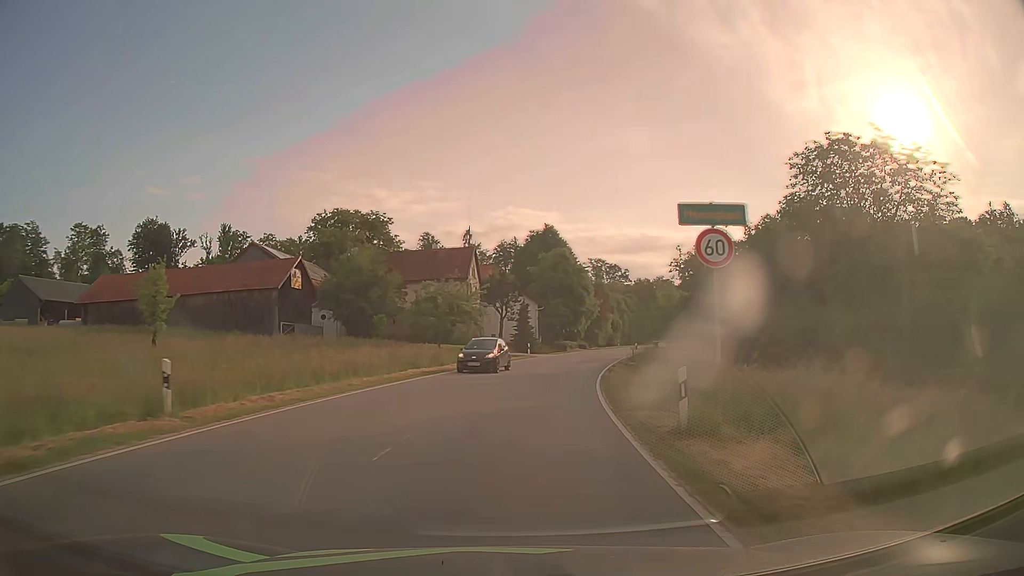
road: tertiary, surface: asphalt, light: Day
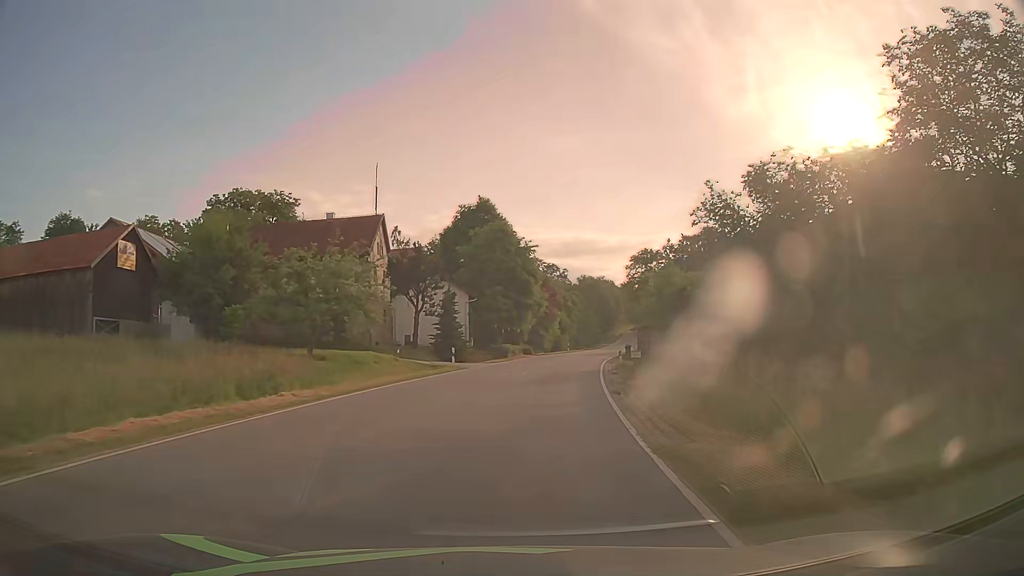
(+0.9, +17.9) m; +6°
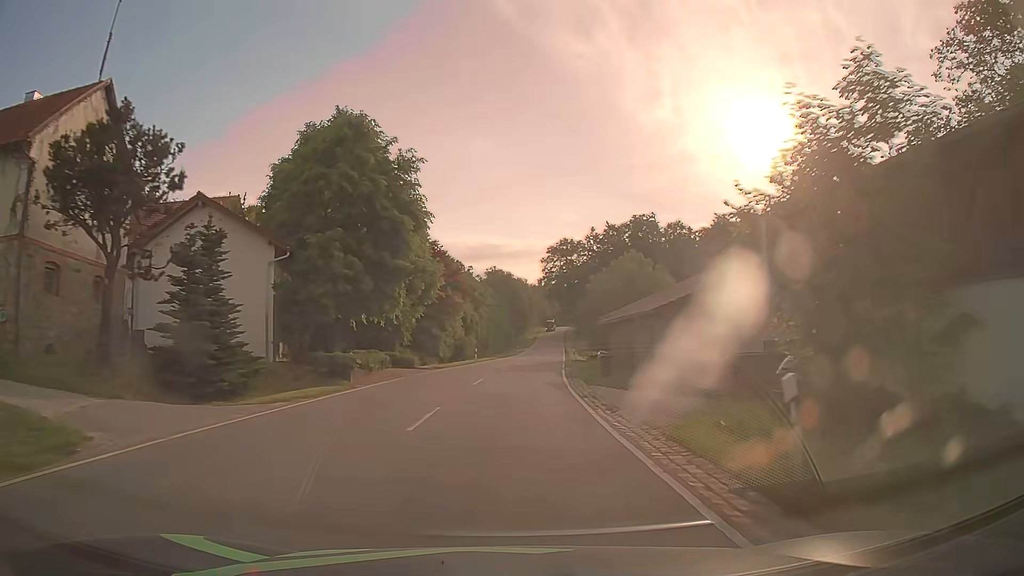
(+1.9, +27.0) m; +8°
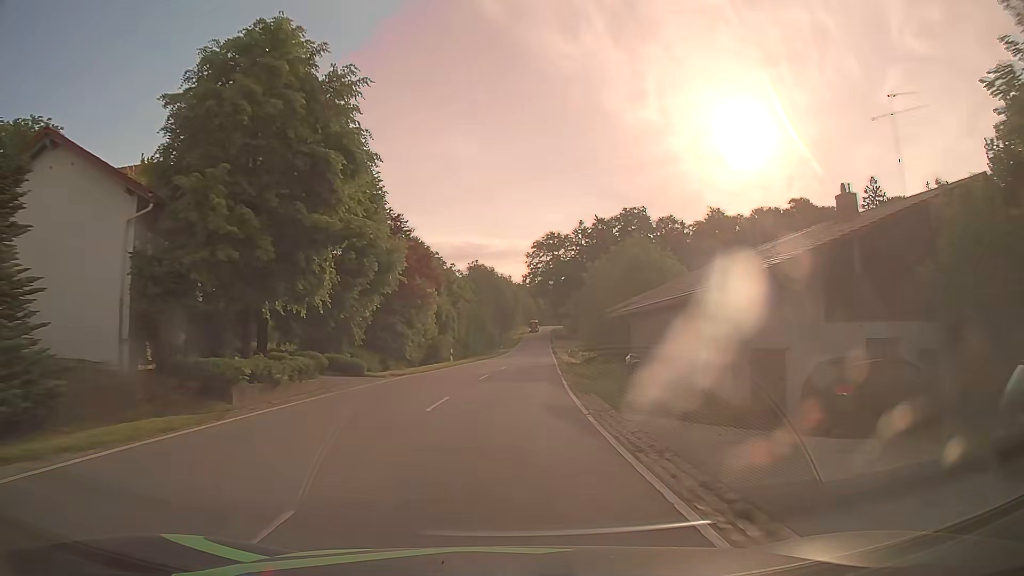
(+0.1, +9.1) m; +1°
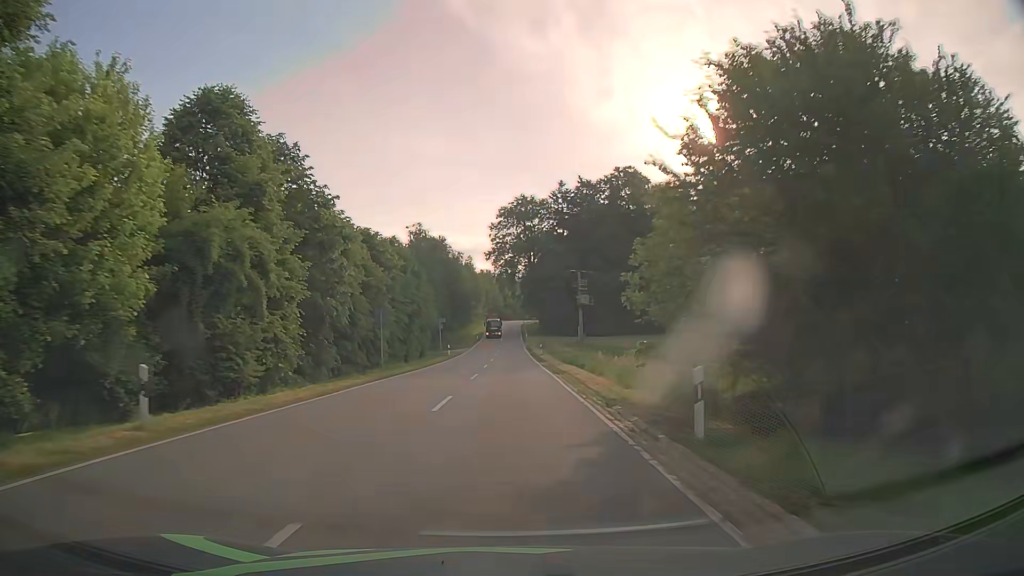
(+1.4, +36.4) m; +4°
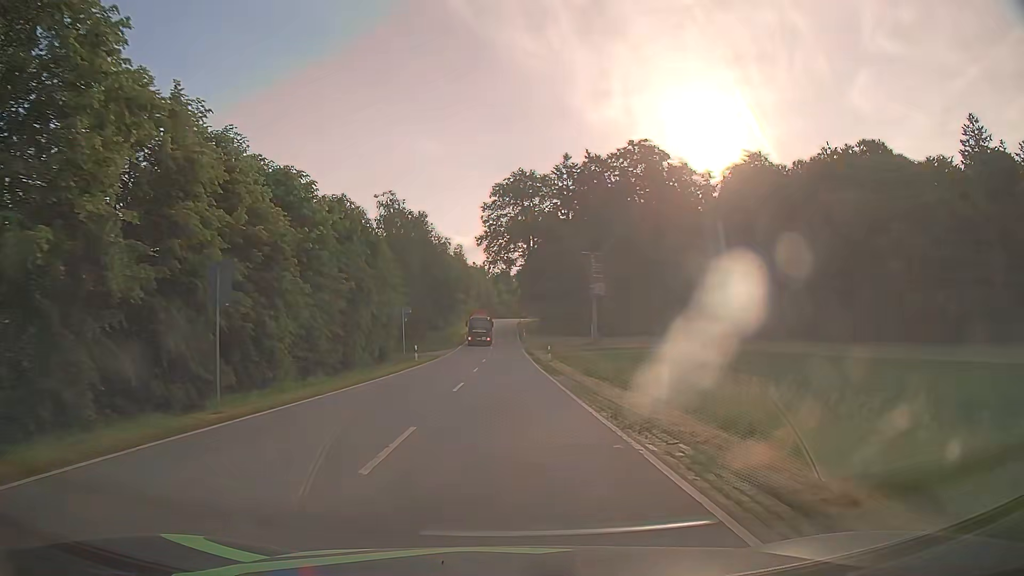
(0.0, +18.3) m; 0°
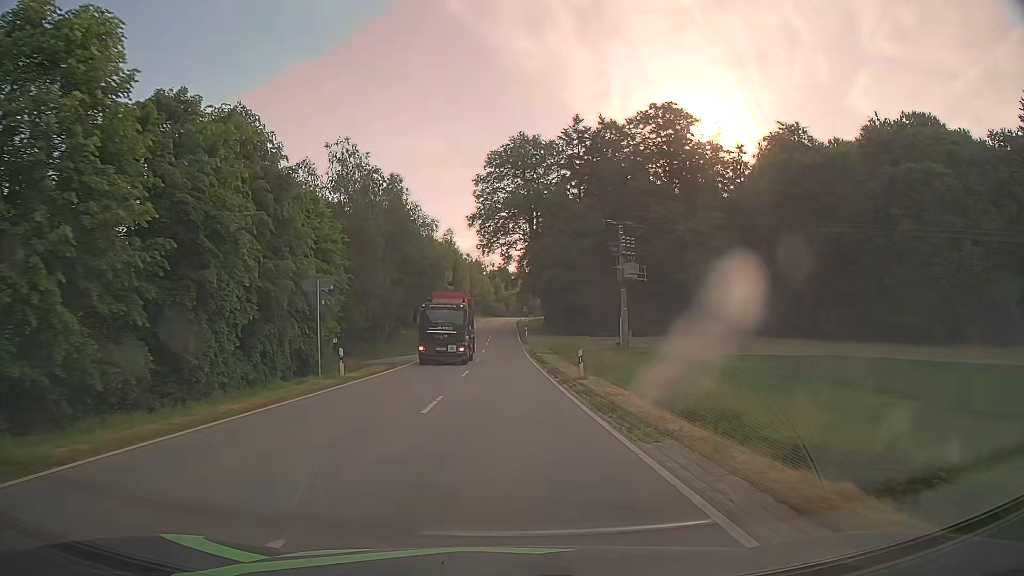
(+0.2, +18.3) m; +1°
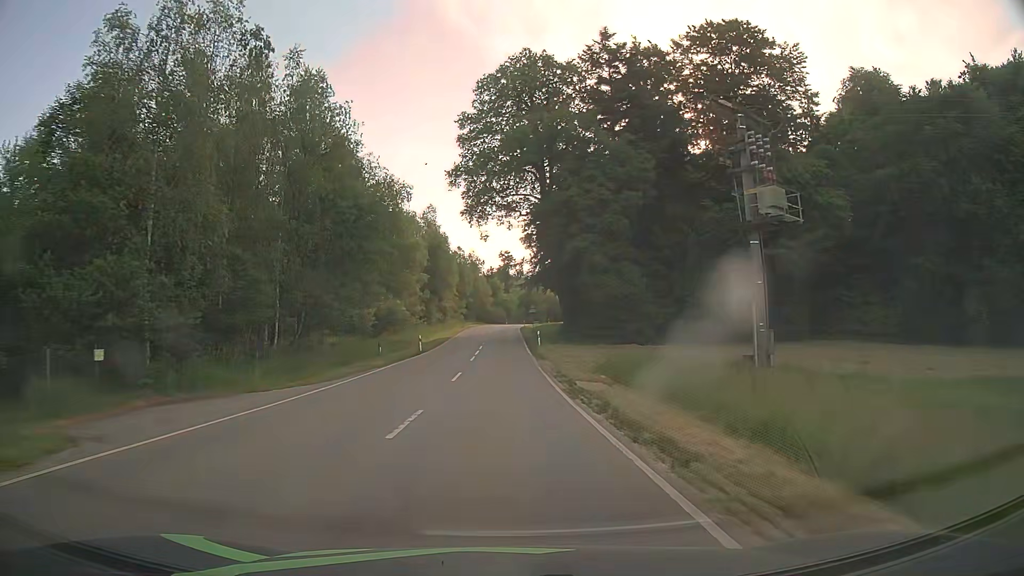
(0.0, +27.4) m; 0°
